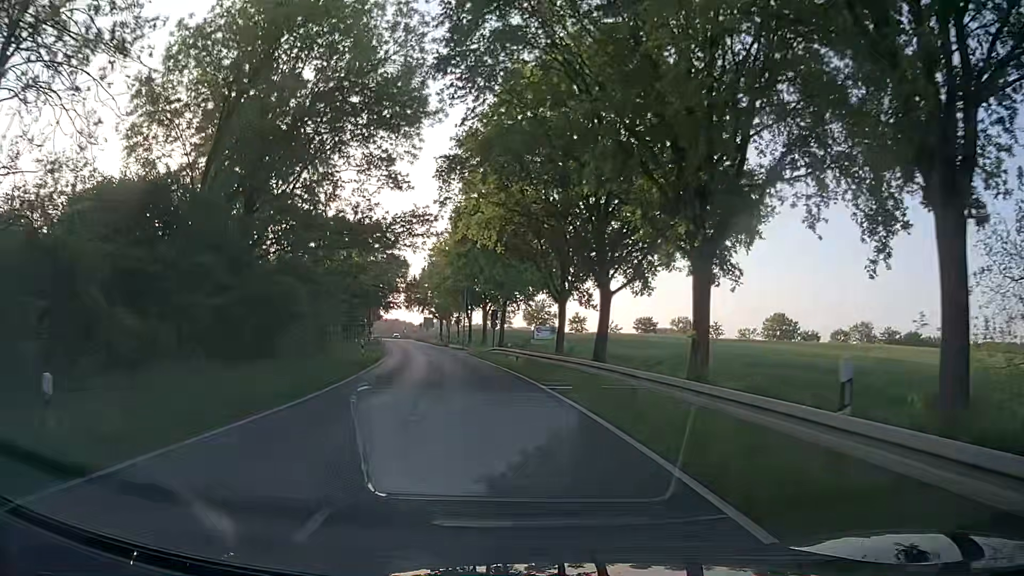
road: secondary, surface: asphalt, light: Day
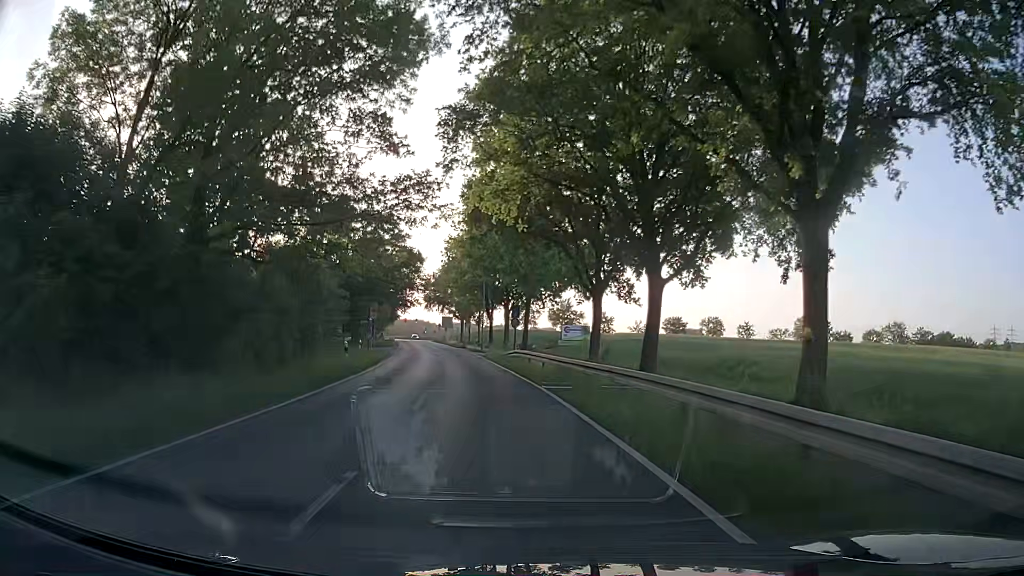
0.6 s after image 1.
(-0.1, +7.6) m; -2°
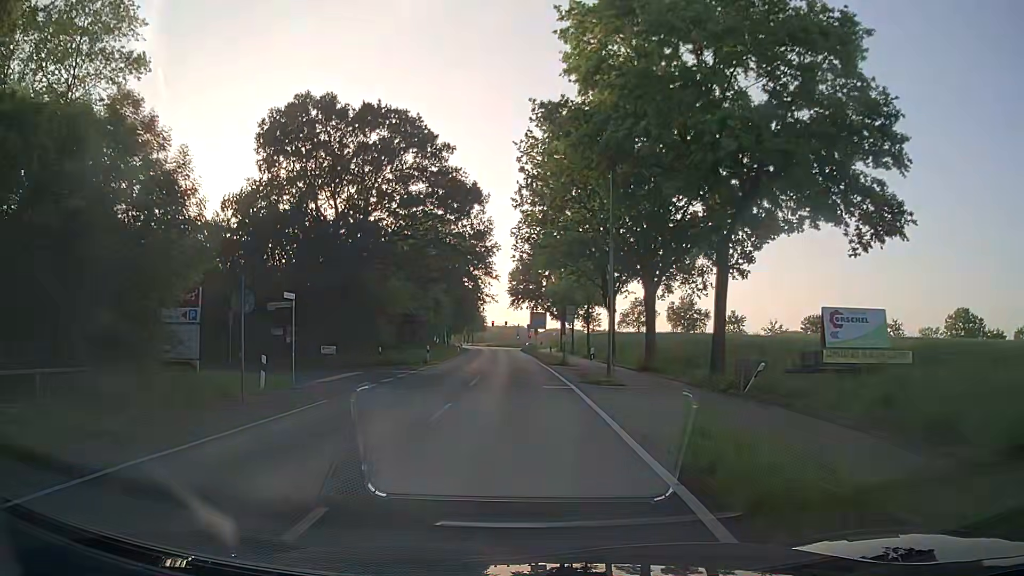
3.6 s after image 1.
(-3.0, +37.7) m; -8°
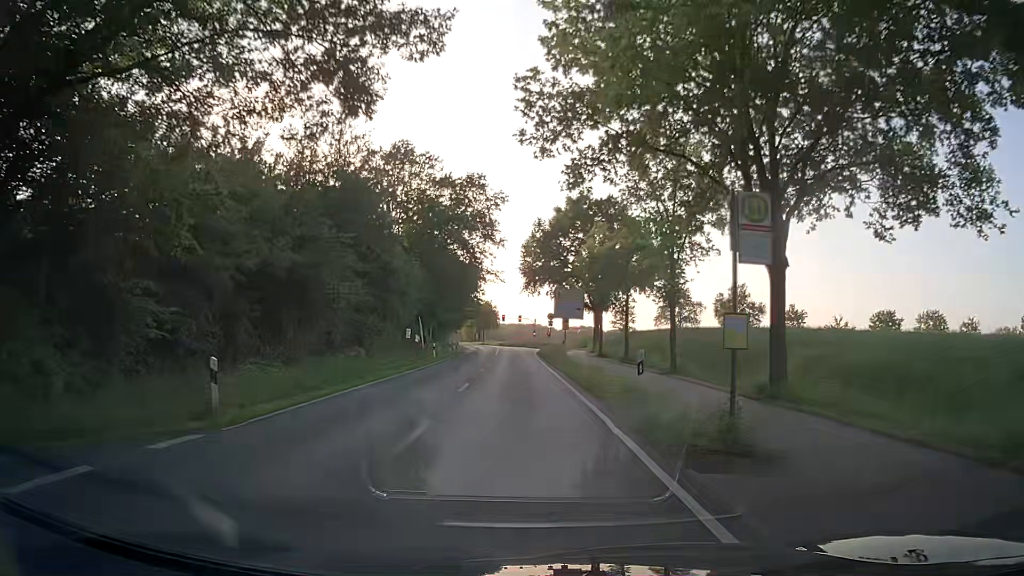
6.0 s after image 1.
(-0.4, +30.4) m; -1°
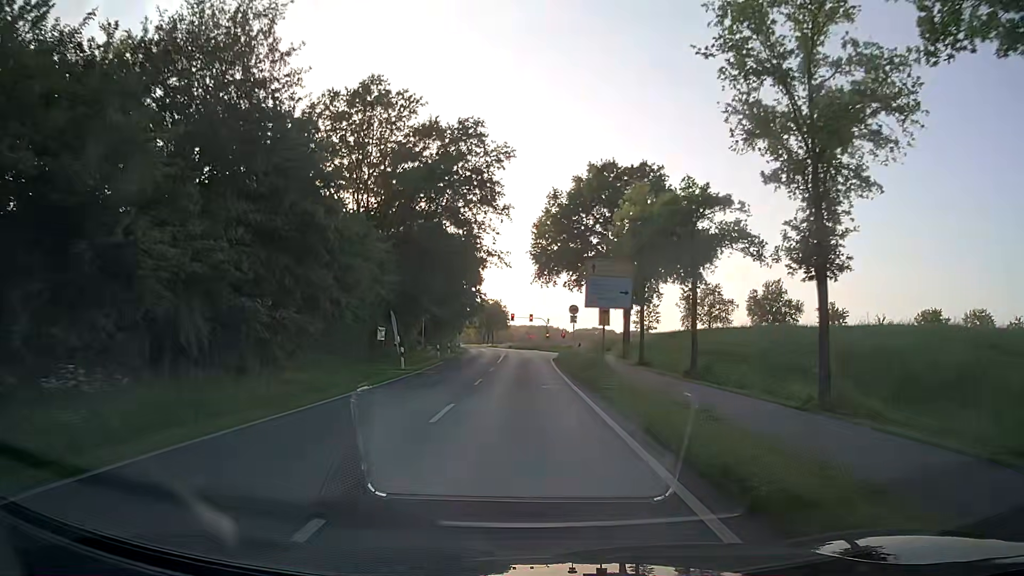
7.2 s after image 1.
(-0.2, +15.2) m; -2°
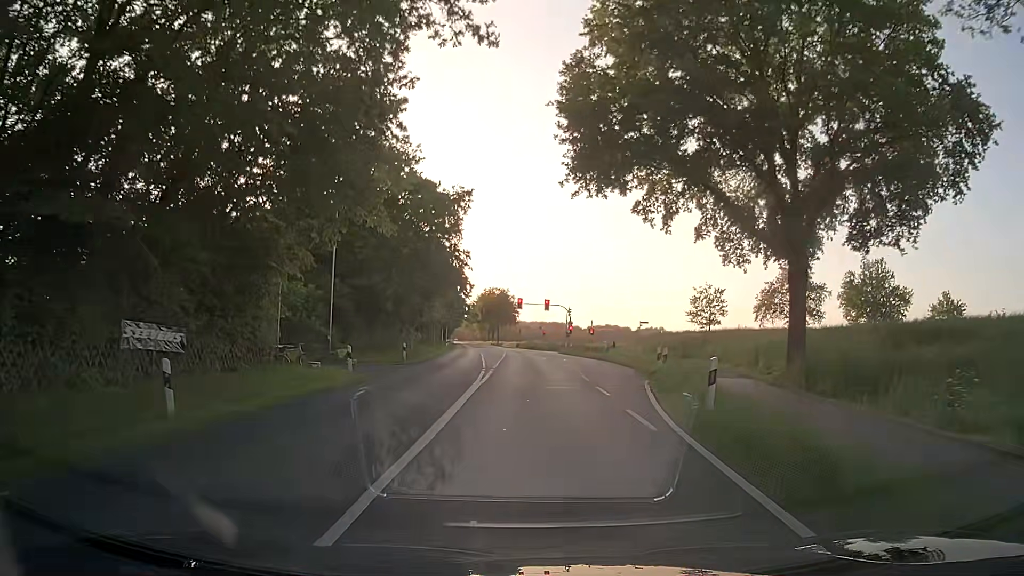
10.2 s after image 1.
(-0.1, +36.8) m; 0°
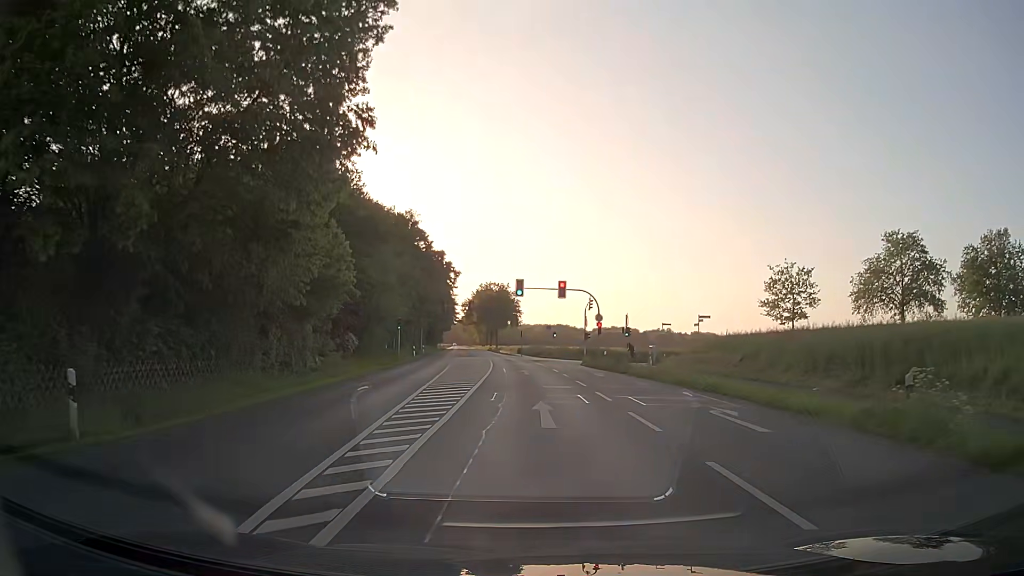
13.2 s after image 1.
(-0.1, +29.2) m; 0°
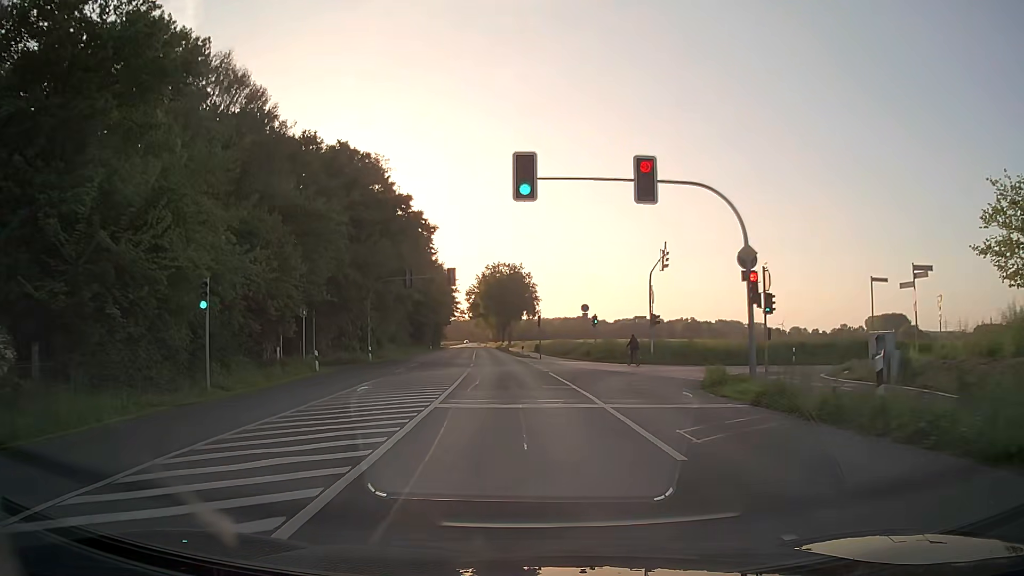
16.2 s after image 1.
(-0.2, +33.9) m; -2°
(0, +10) (0, +20) (-1, +30) (-1, +40) (-2, +50) (-3, +60) (-4, +70) (-4, +80) (-5, +90) (-6, +100) m
